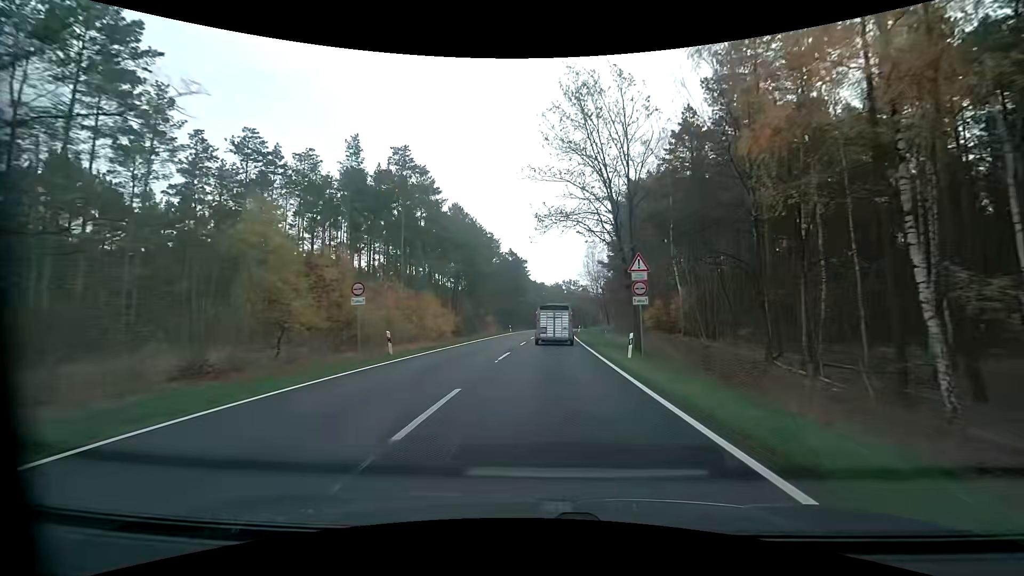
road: primary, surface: asphalt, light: Day
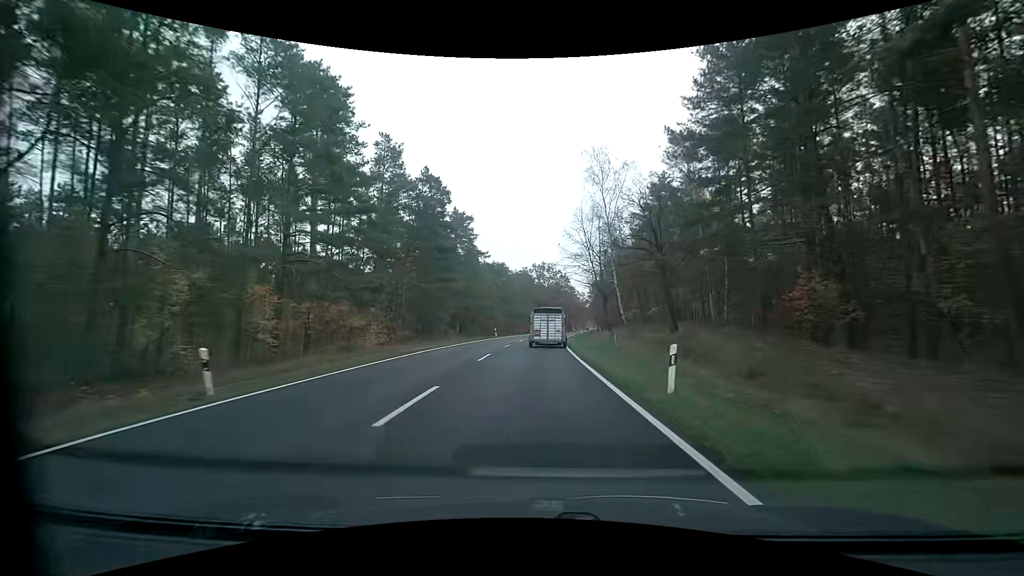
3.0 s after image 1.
(+2.2, +59.6) m; +4°
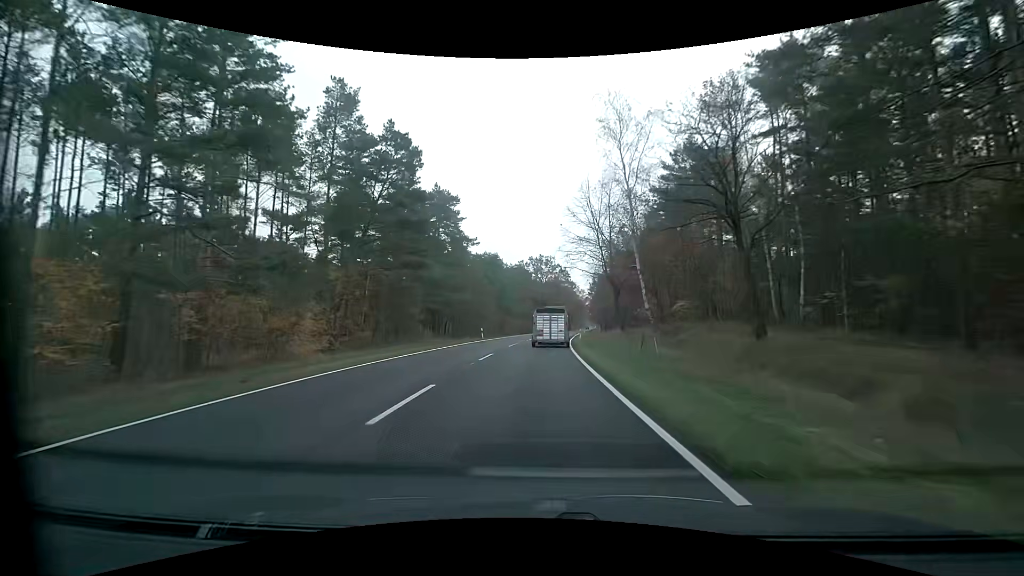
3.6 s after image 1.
(0.0, +12.0) m; +1°
(0, +10) (0, +20) (0, +30) (0, +40) (+1, +50) (+2, +60) (+2, +70) (+3, +80) (+4, +90) (+5, +100) m
